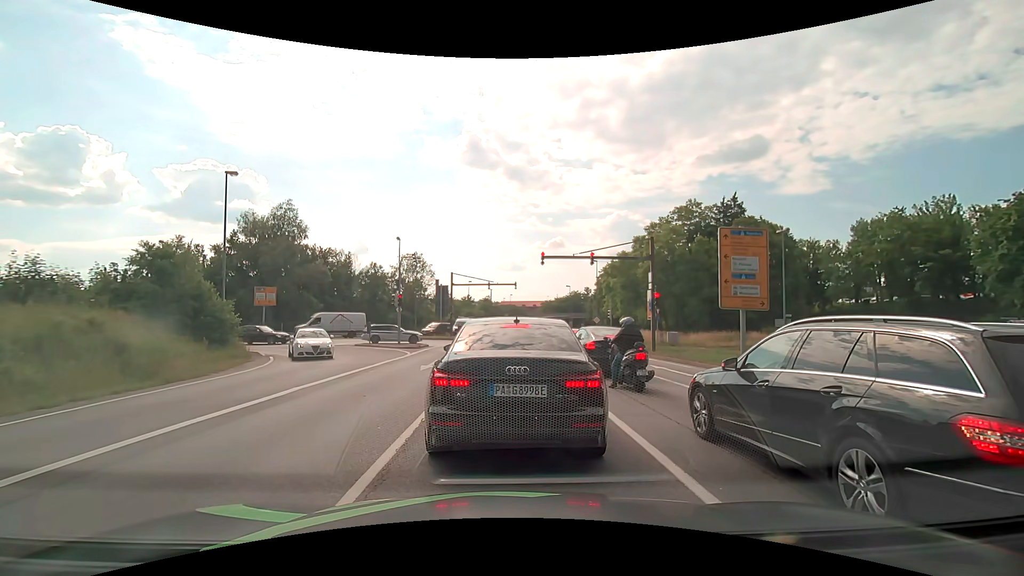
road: primary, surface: asphalt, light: Day
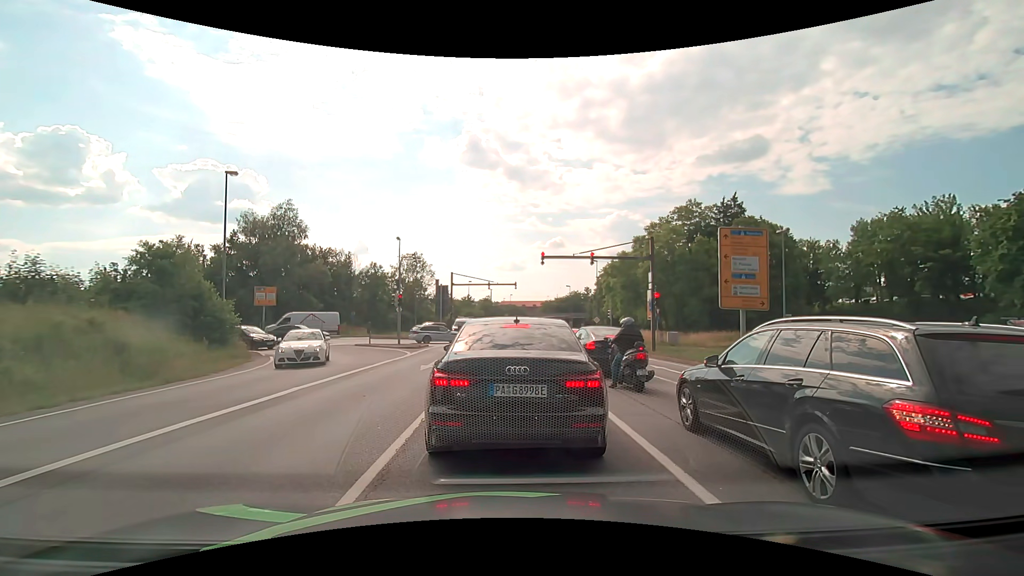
(0.0, 0.0) m; 0°
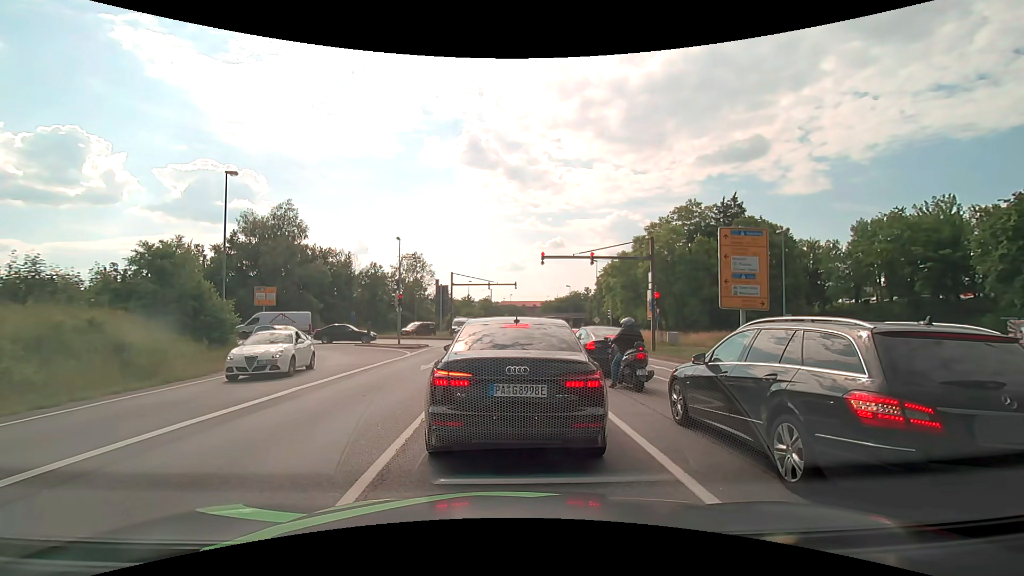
(0.0, 0.0) m; 0°
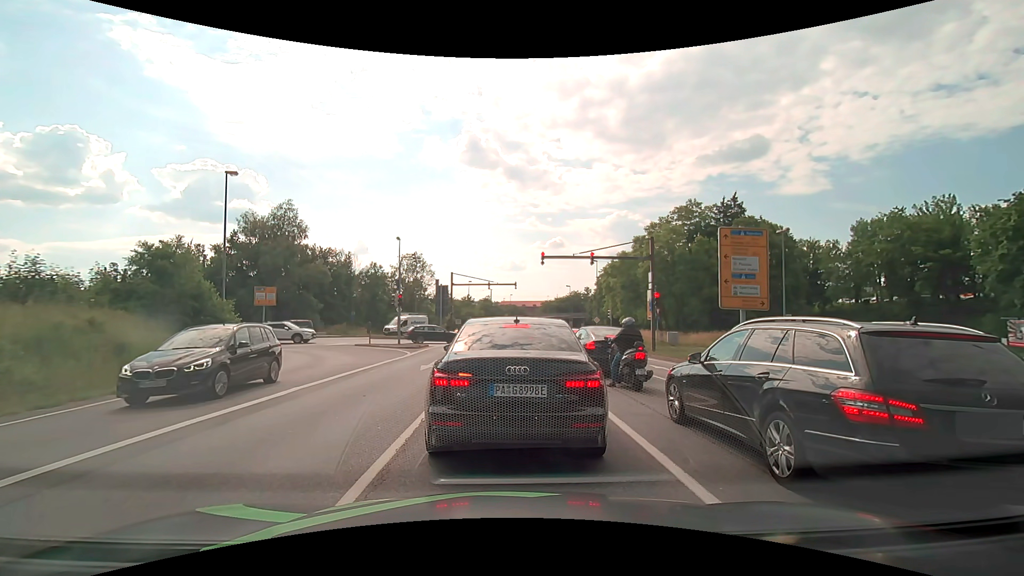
(0.0, 0.0) m; 0°
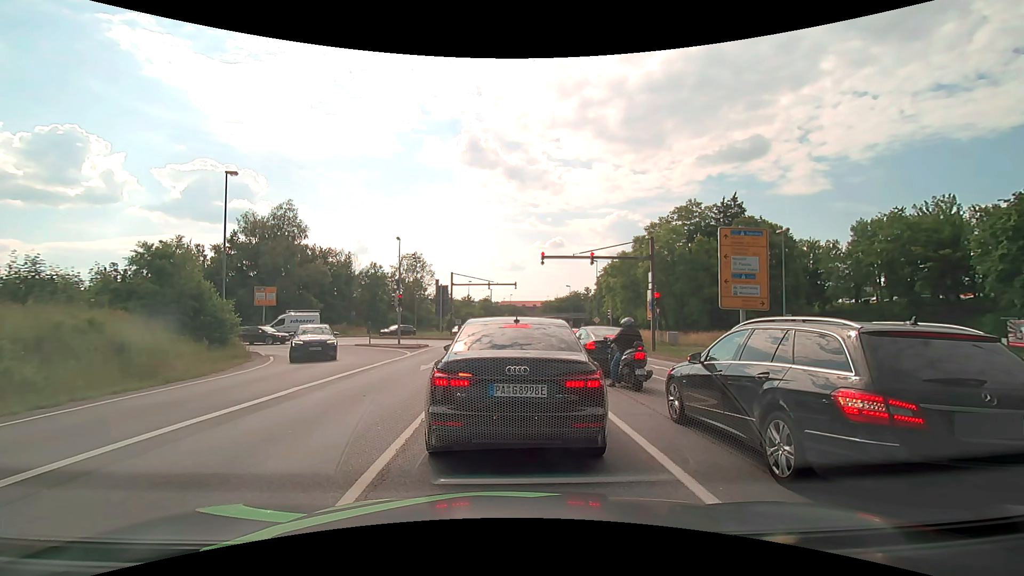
(0.0, 0.0) m; 0°
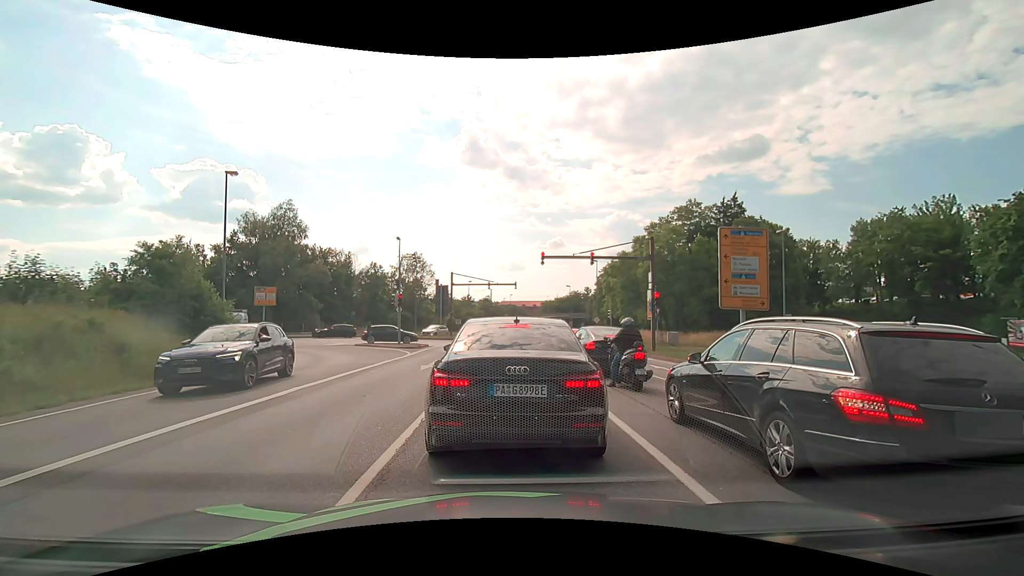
(0.0, 0.0) m; 0°
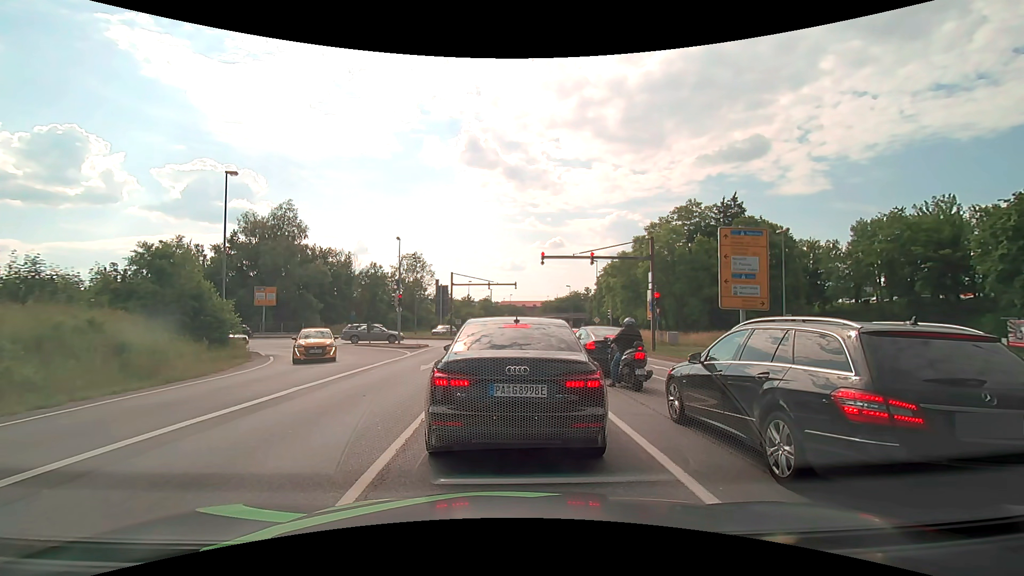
(0.0, 0.0) m; 0°
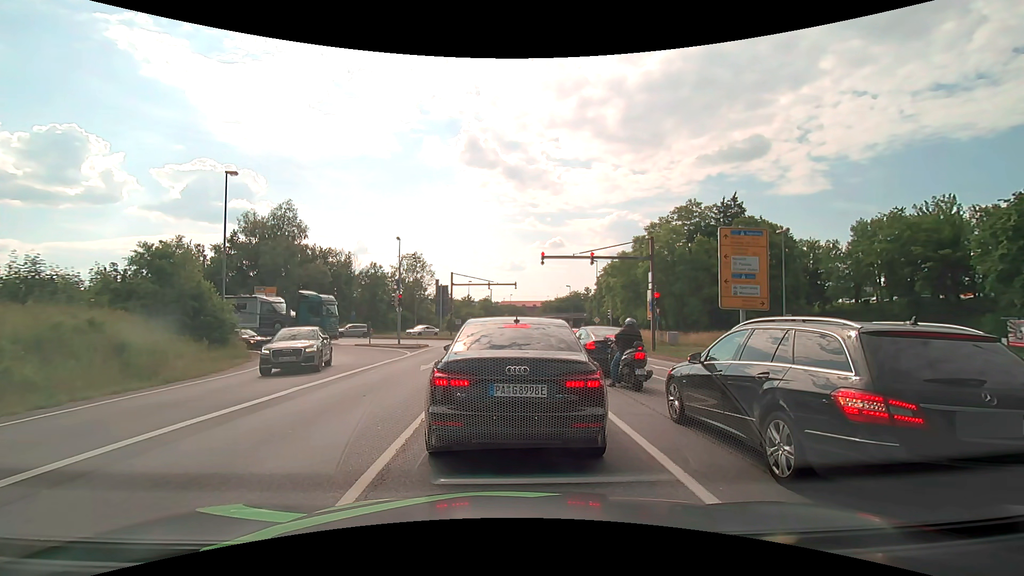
(0.0, 0.0) m; 0°
